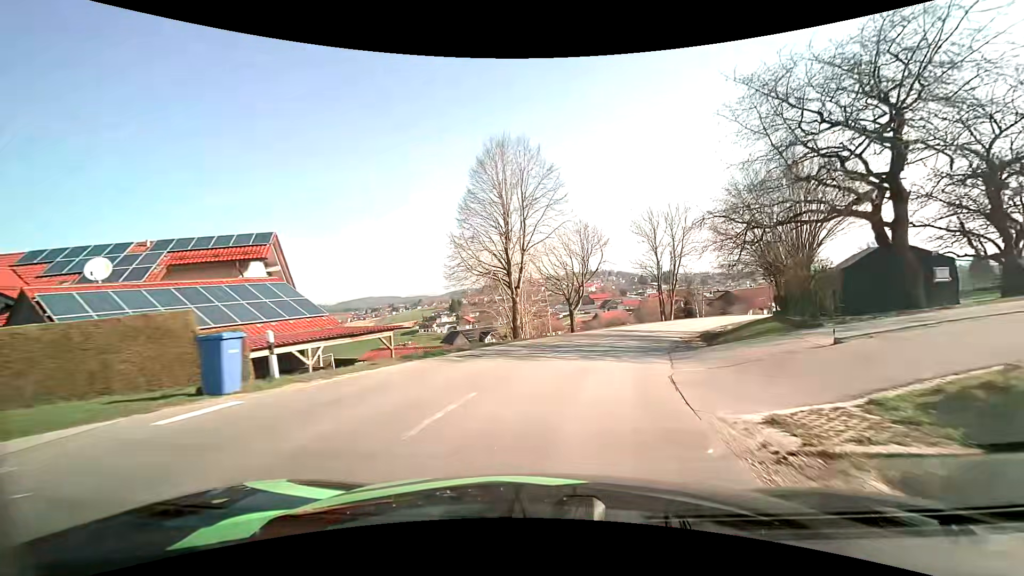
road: tertiary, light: Day
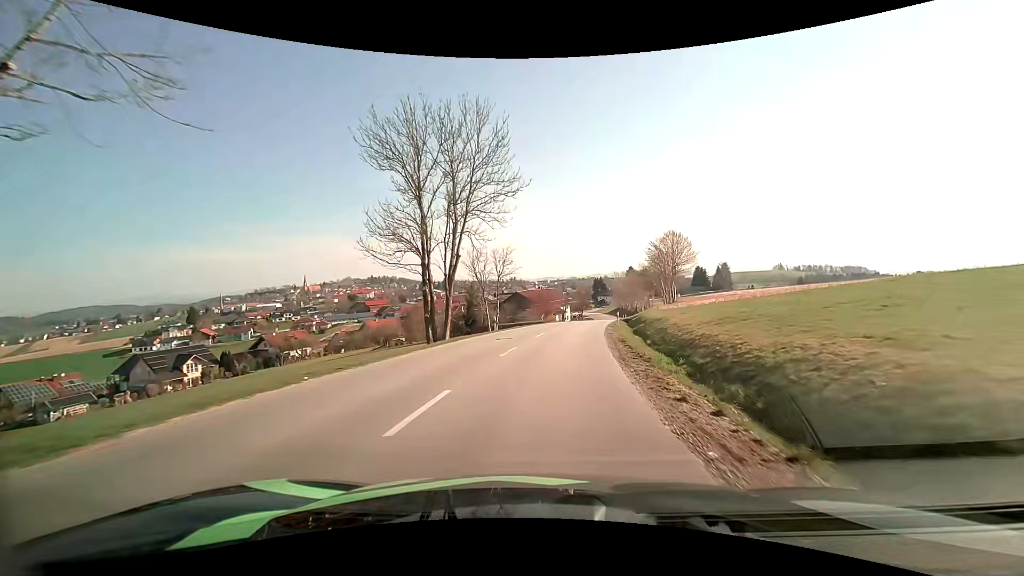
(+8.3, +34.2) m; +24°
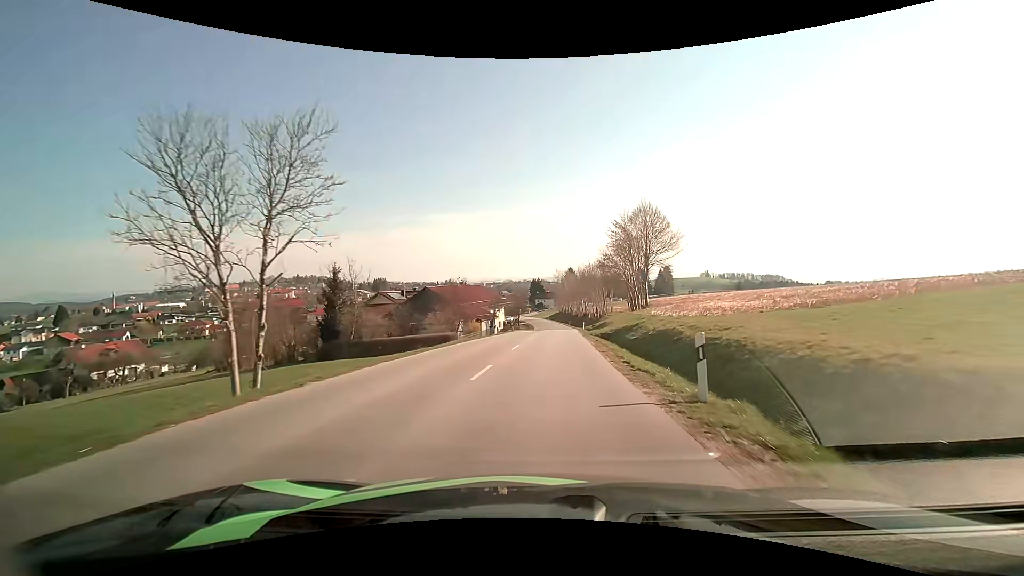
(+2.6, +31.2) m; +8°
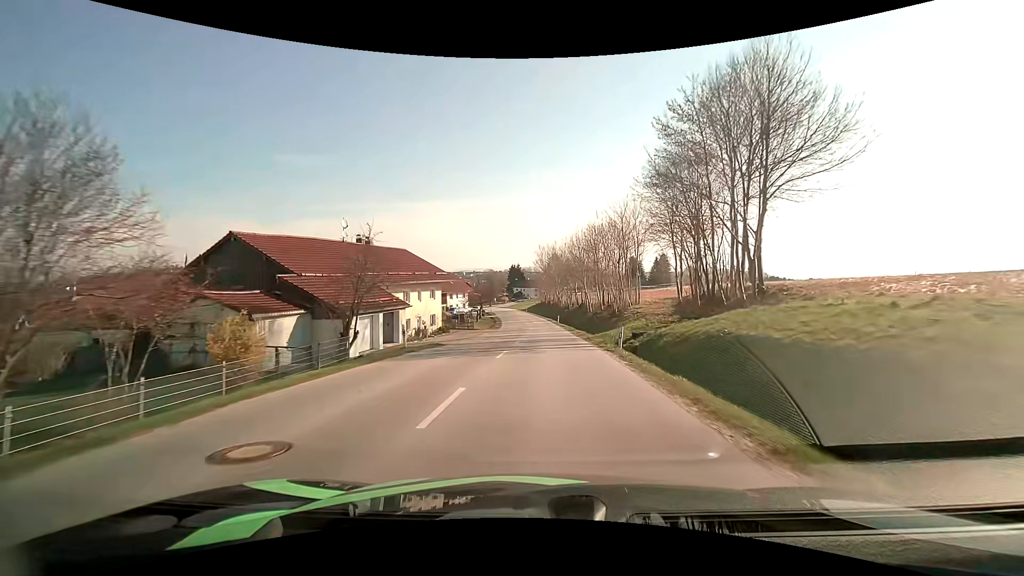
(+1.5, +40.9) m; +2°
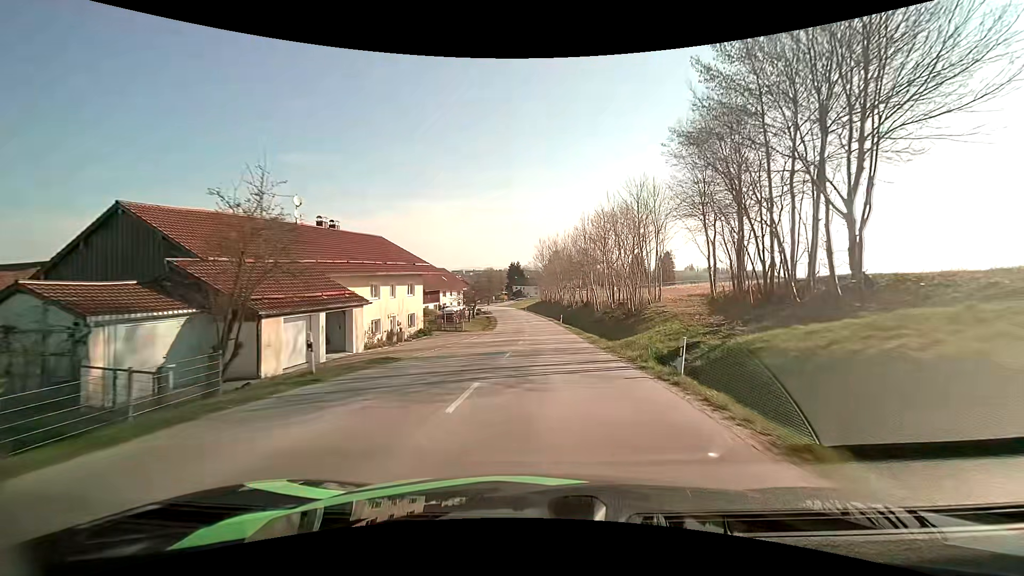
(0.0, +8.2) m; 0°
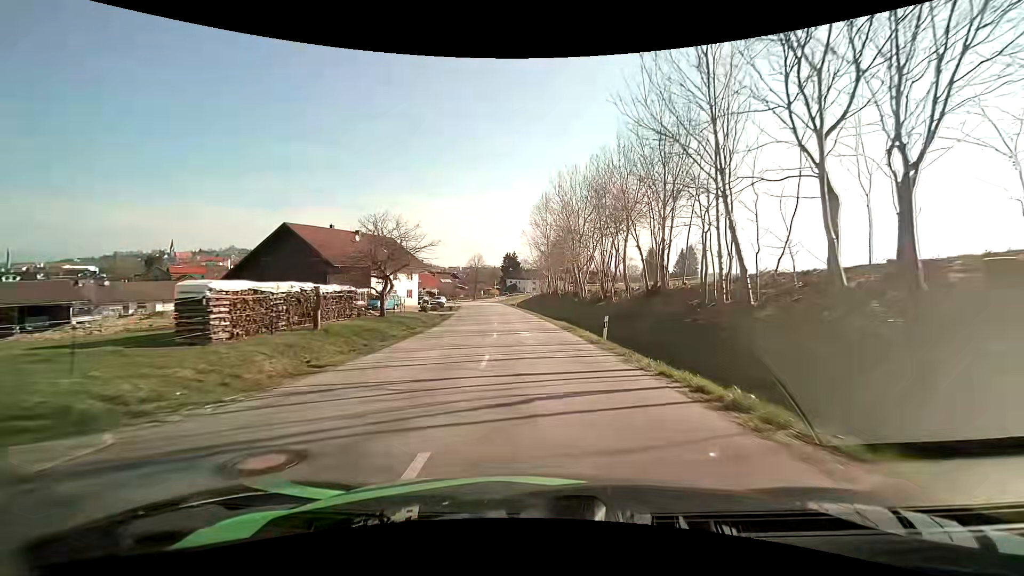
(0.0, +41.6) m; 0°
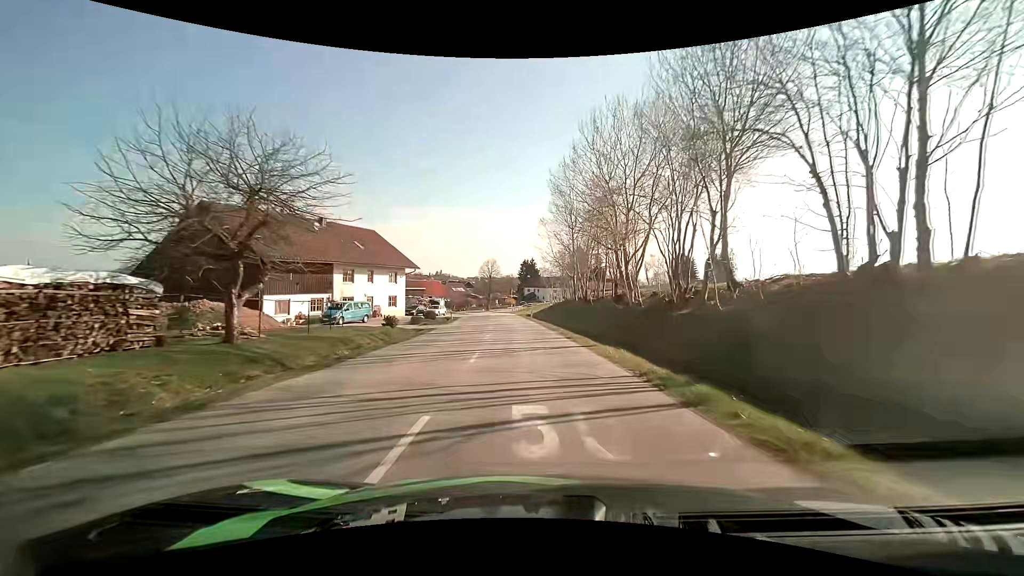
(-0.2, +16.8) m; -1°
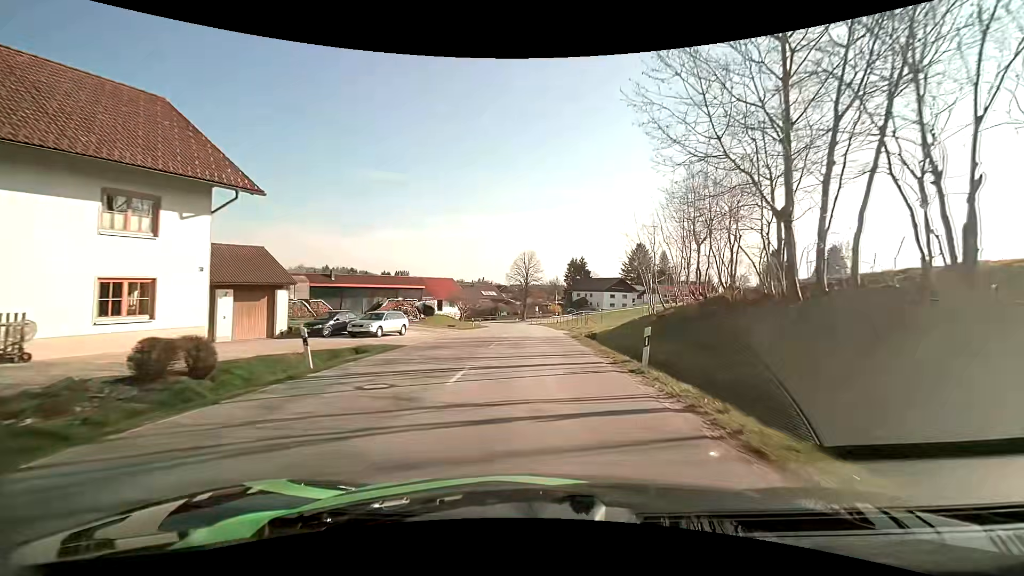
(-2.4, +39.7) m; -6°
(0, +10) (0, +20) (0, +30) (0, +40) (-1, +50) (-1, +60) (-1, +70) (-2, +80) (-4, +90) (-8, +99) m
